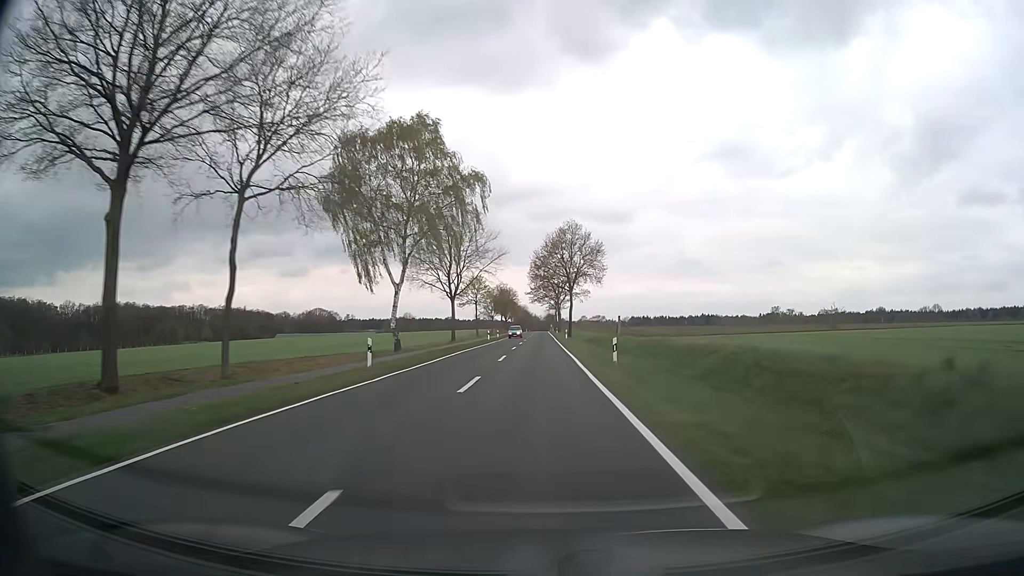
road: secondary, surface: asphalt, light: Day
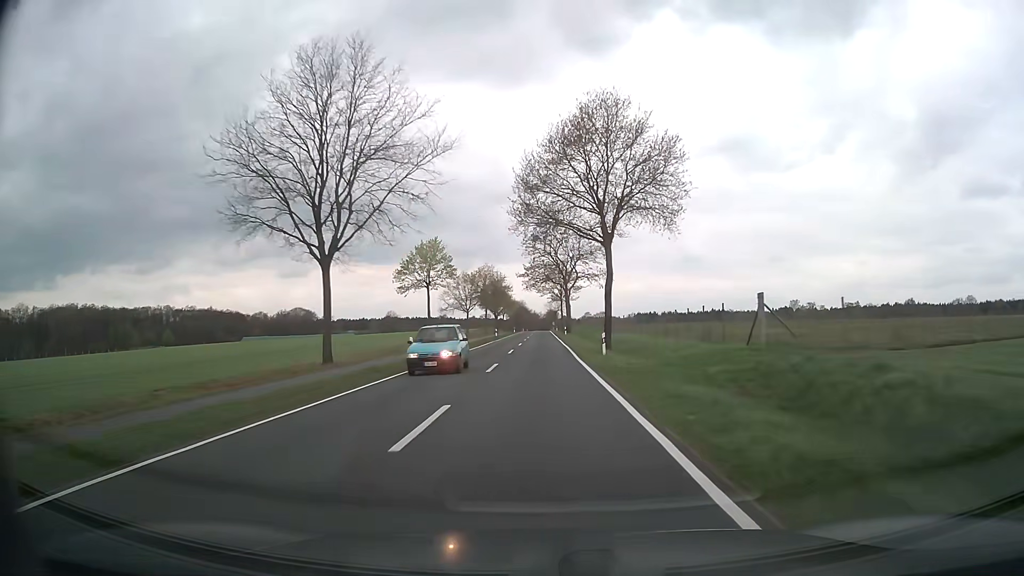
(+0.1, +42.9) m; 0°
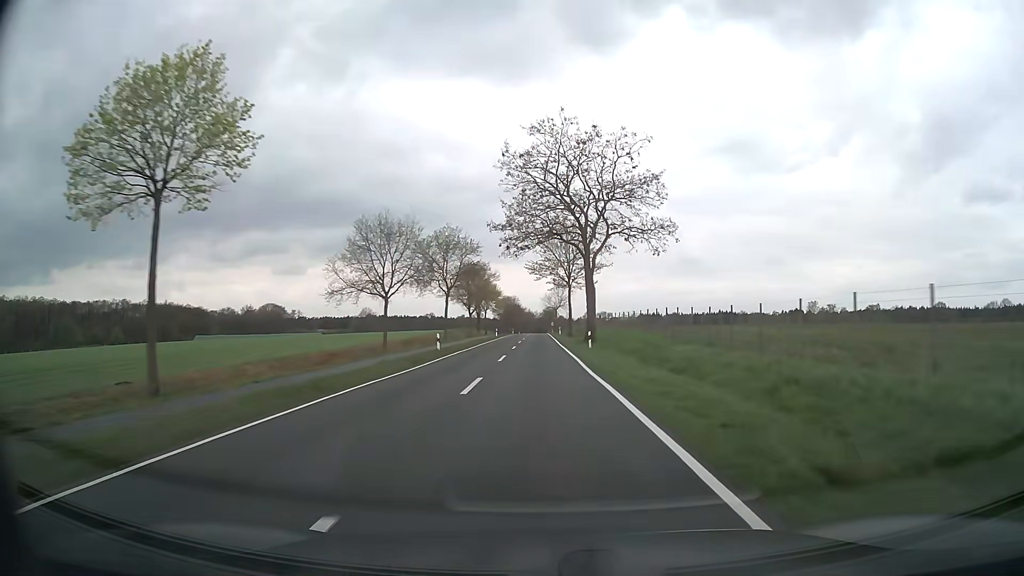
(0.0, +43.1) m; 0°
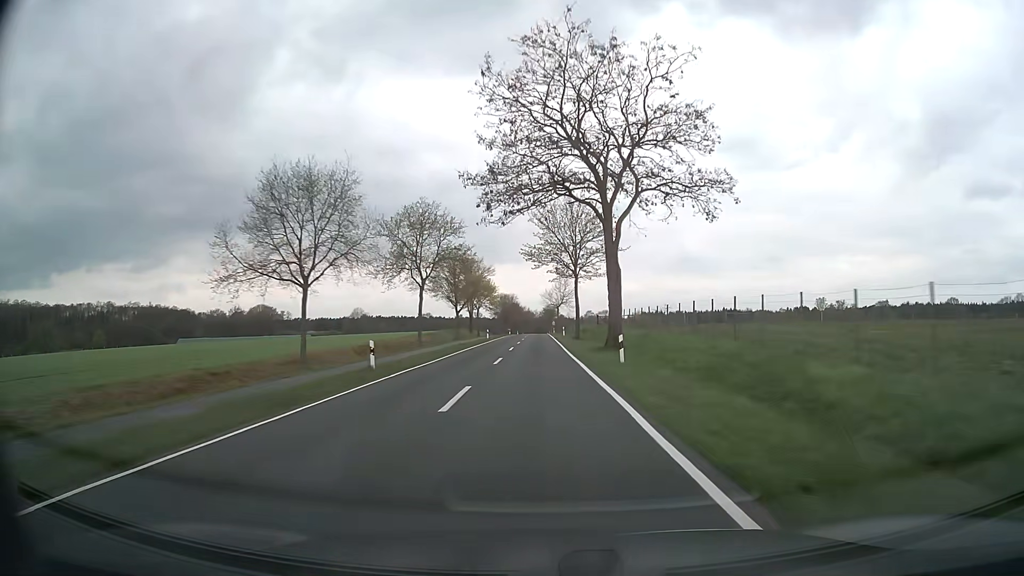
(+0.1, +14.4) m; 0°
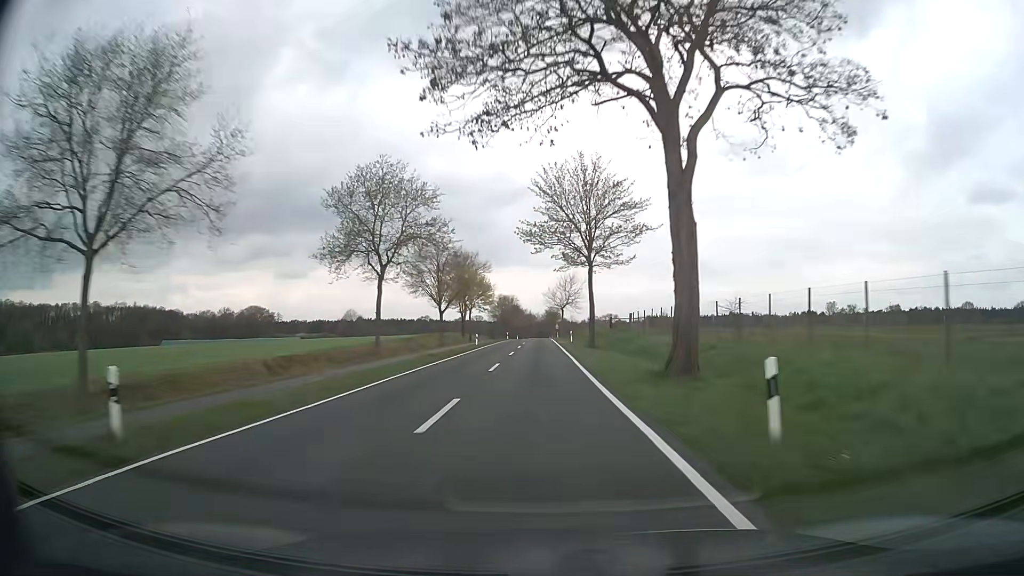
(0.0, +14.4) m; -1°
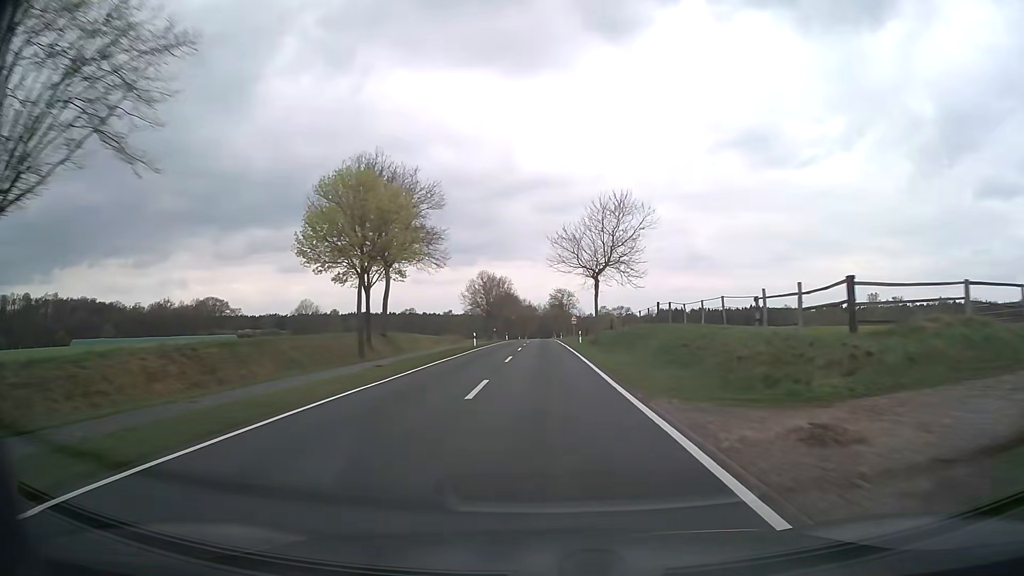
(+0.2, +57.3) m; 0°
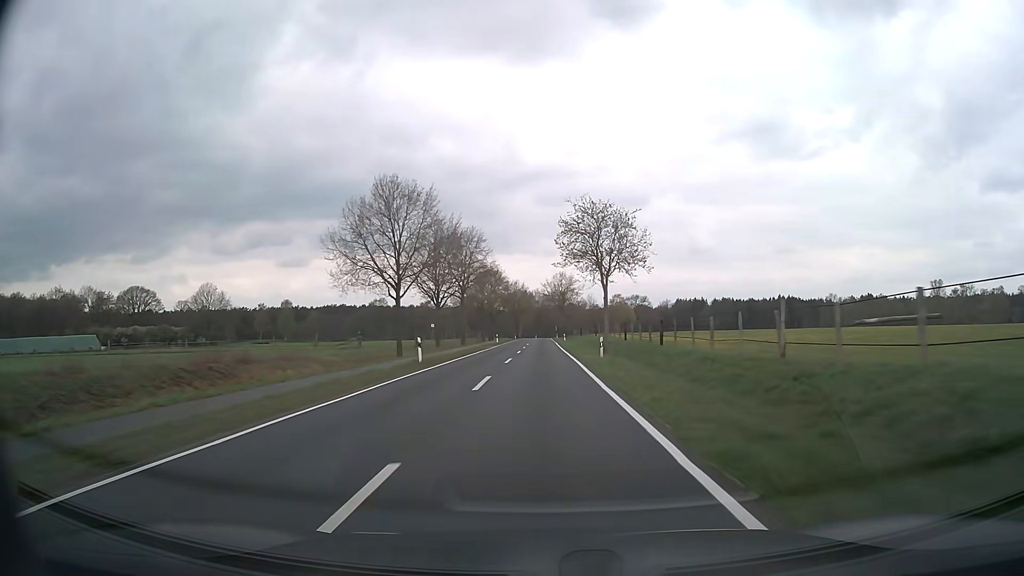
(+0.5, +70.4) m; 0°
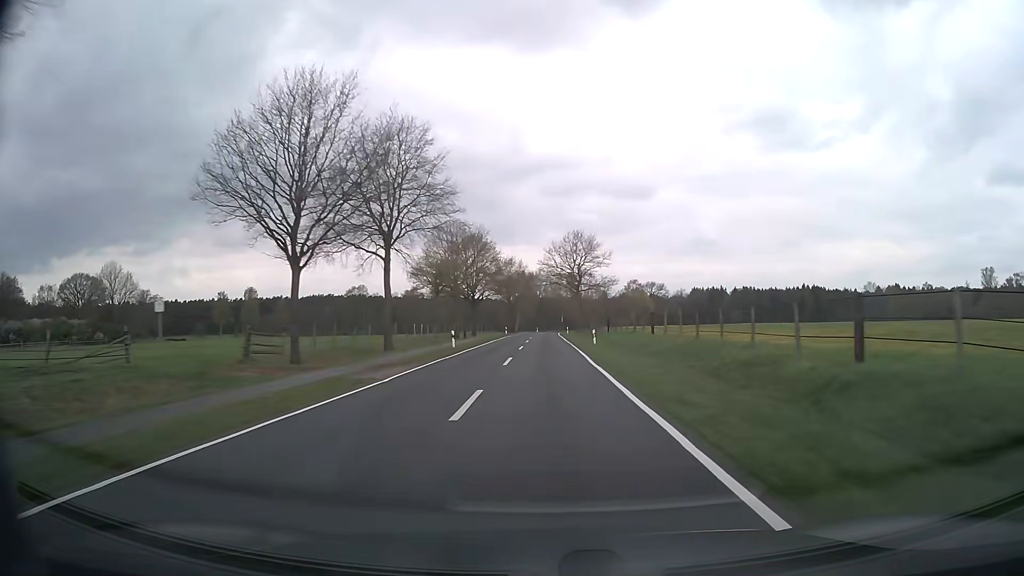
(0.0, +42.0) m; 0°
(0, +10) (0, +20) (0, +30) (0, +40) (0, +50) (0, +60) (0, +70) (0, +80) (0, +90) (0, +100) m
